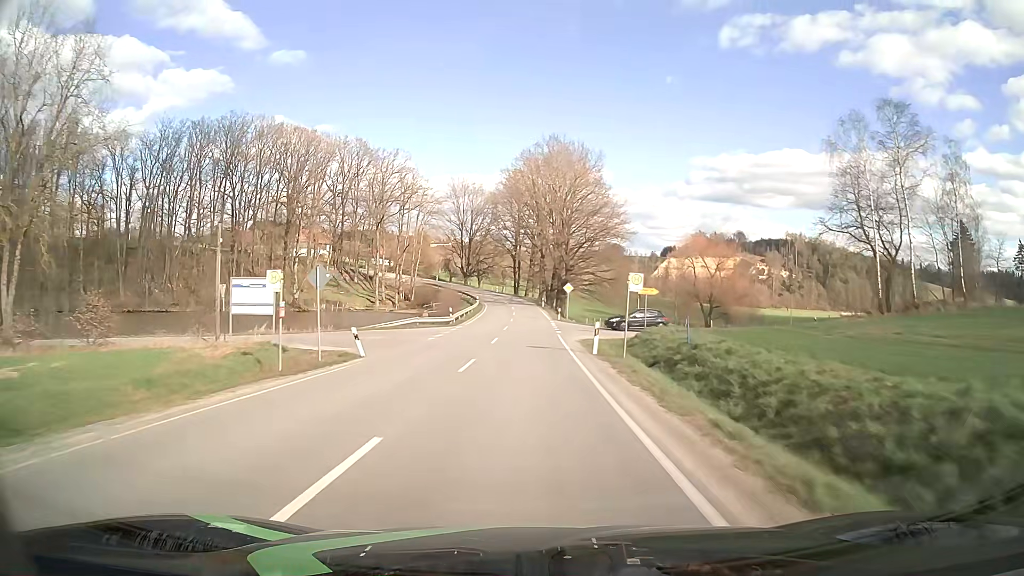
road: tertiary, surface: asphalt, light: Day
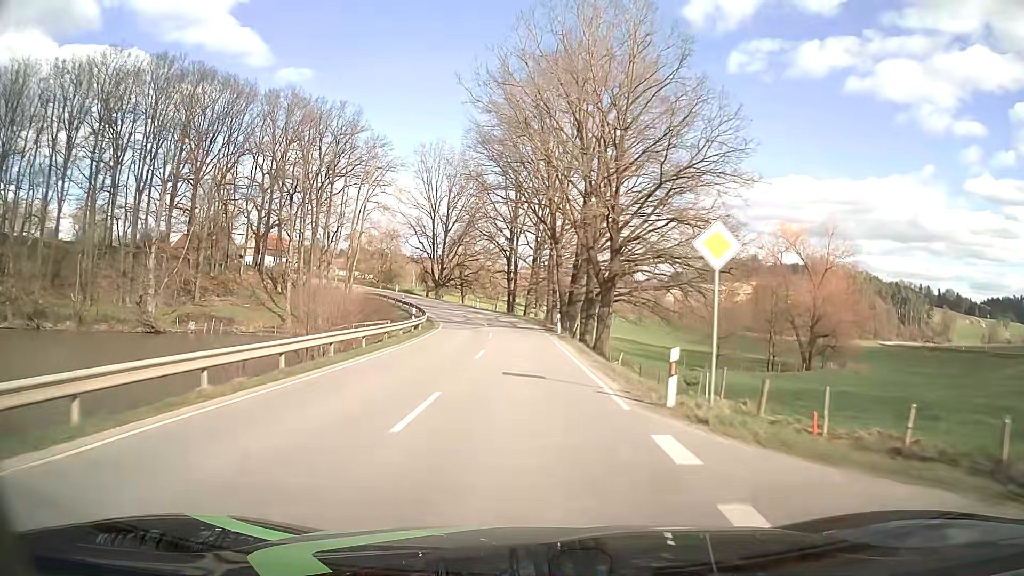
(0.0, +43.5) m; 0°
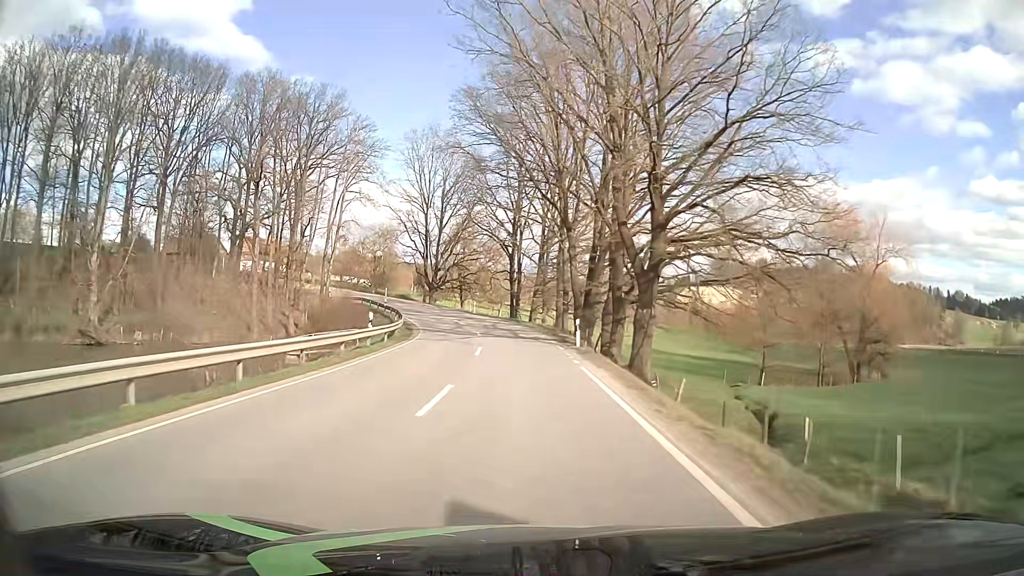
(0.0, +10.8) m; -1°
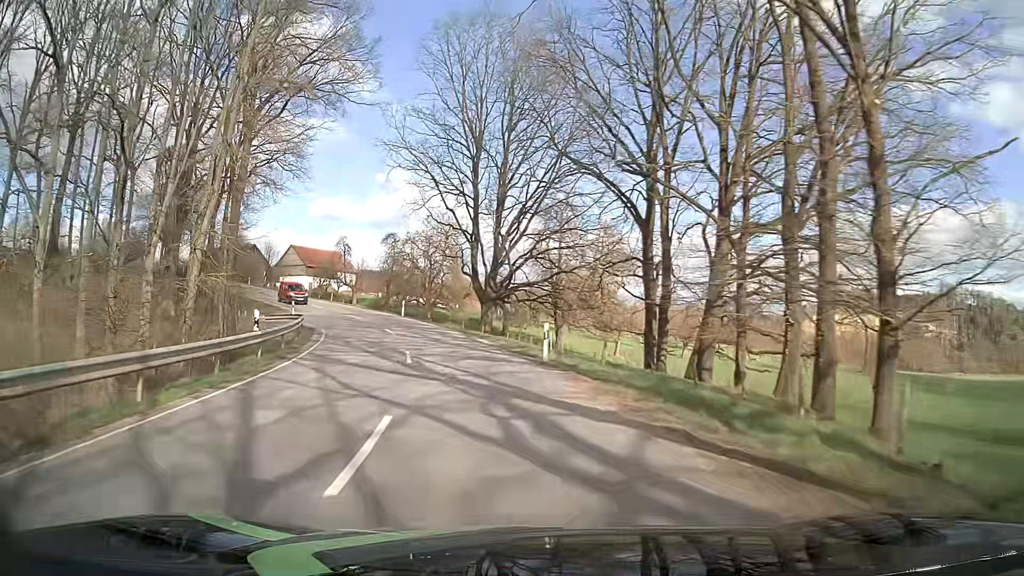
(-2.0, +39.9) m; -8°
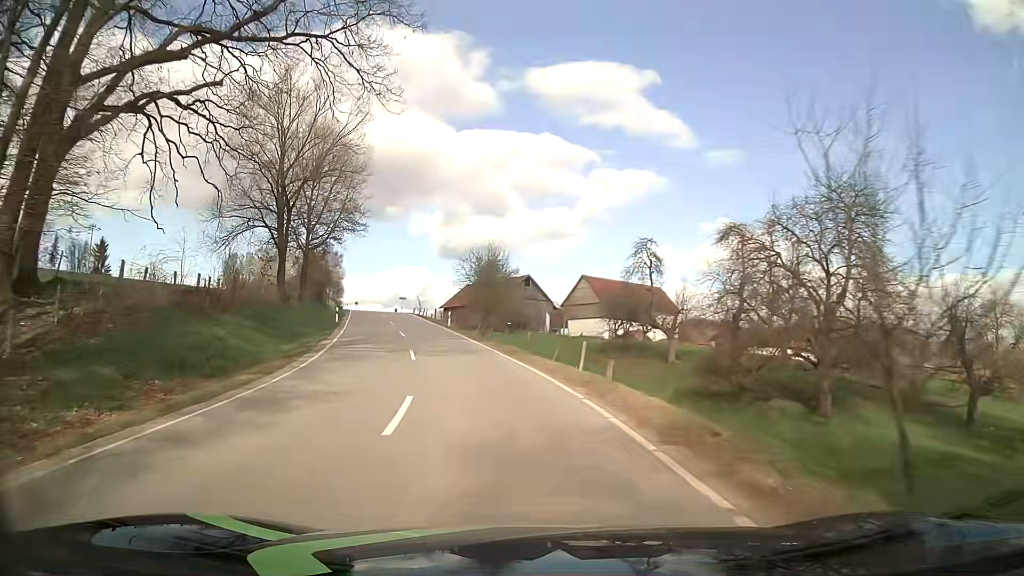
(-10.9, +43.7) m; -29°
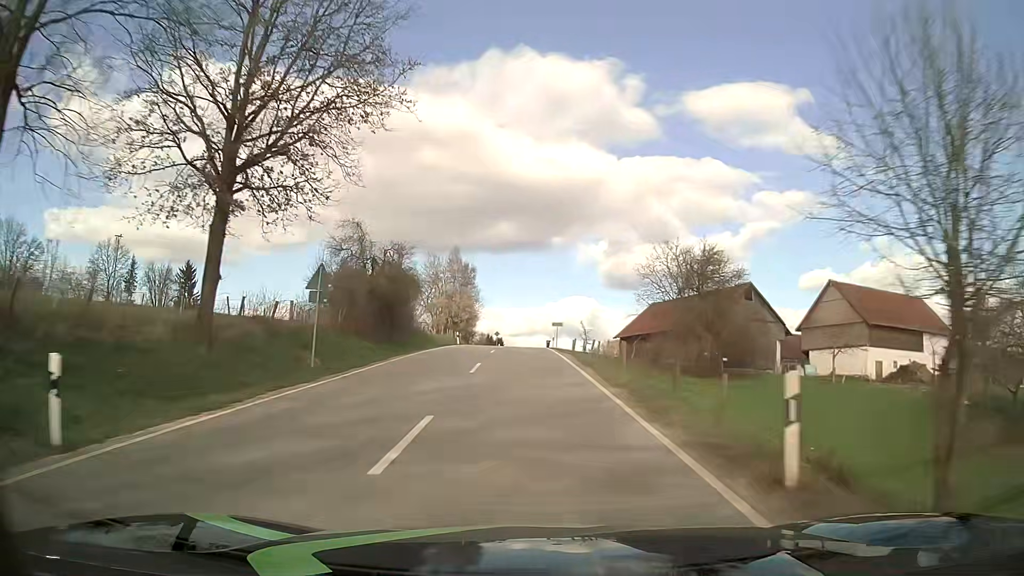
(-6.0, +38.0) m; -15°
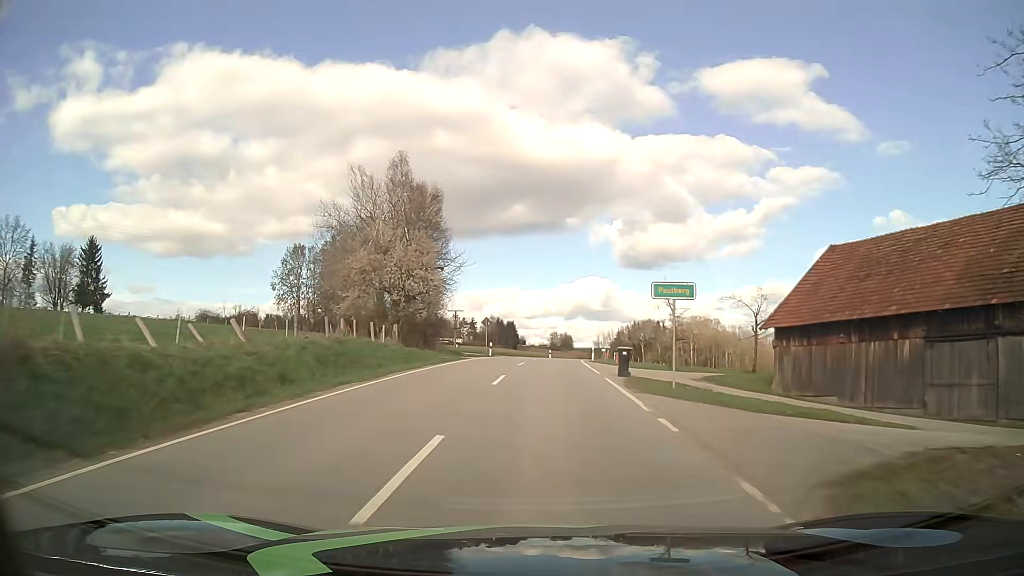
(-0.8, +49.6) m; -1°
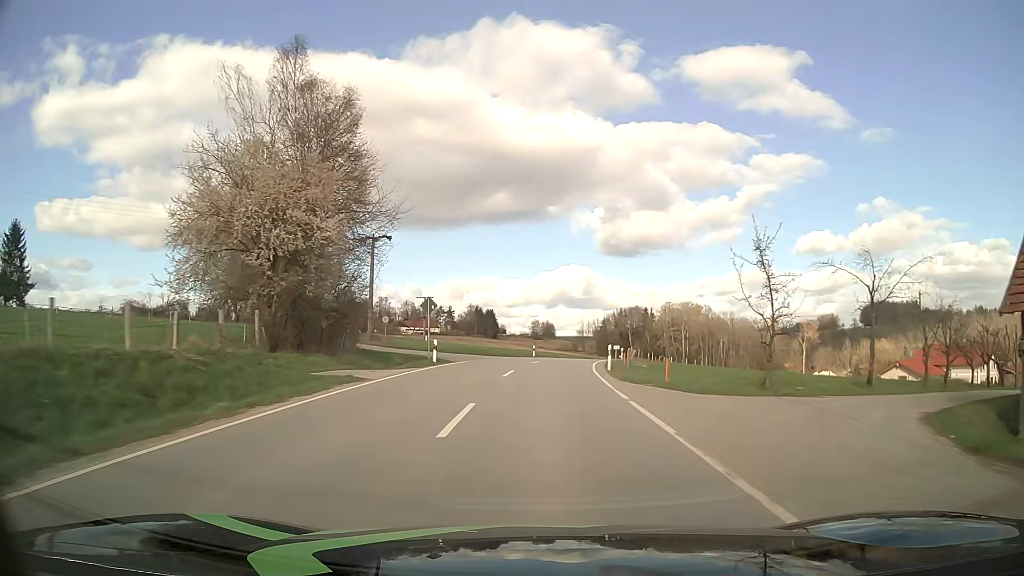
(+0.2, +20.3) m; +2°
(0, +10) (0, +20) (+1, +30) (+2, +40) (+4, +50) (+6, +60) (+9, +69) (+11, +79) (+15, +88) (+19, +97) m
